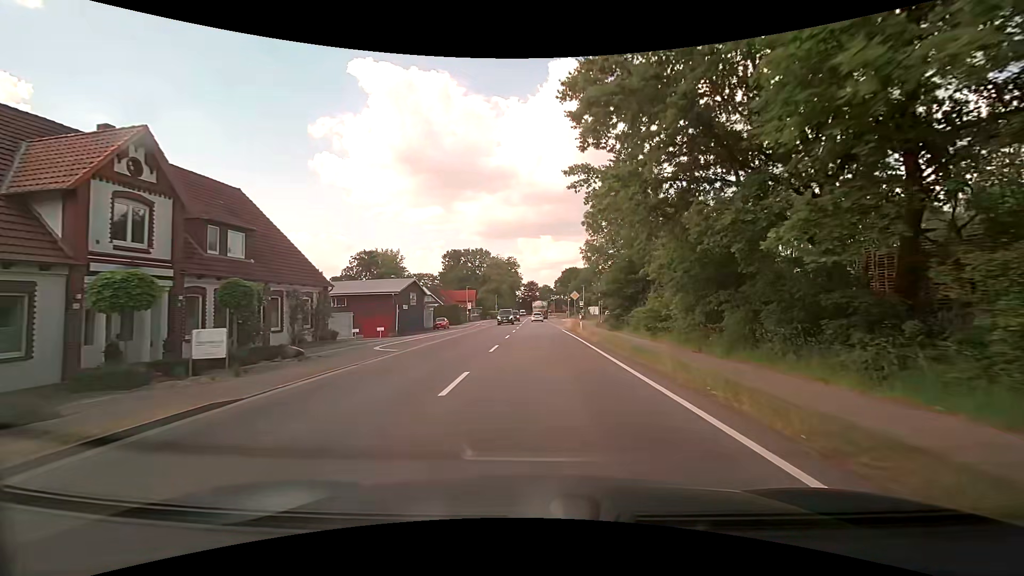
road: primary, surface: asphalt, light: Day
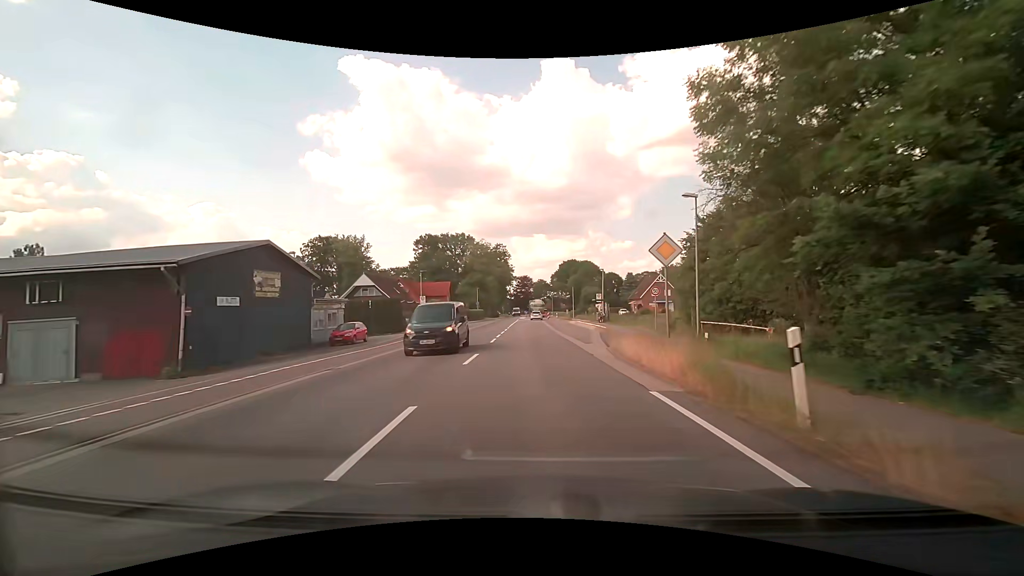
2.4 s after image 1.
(+0.3, +31.3) m; +1°
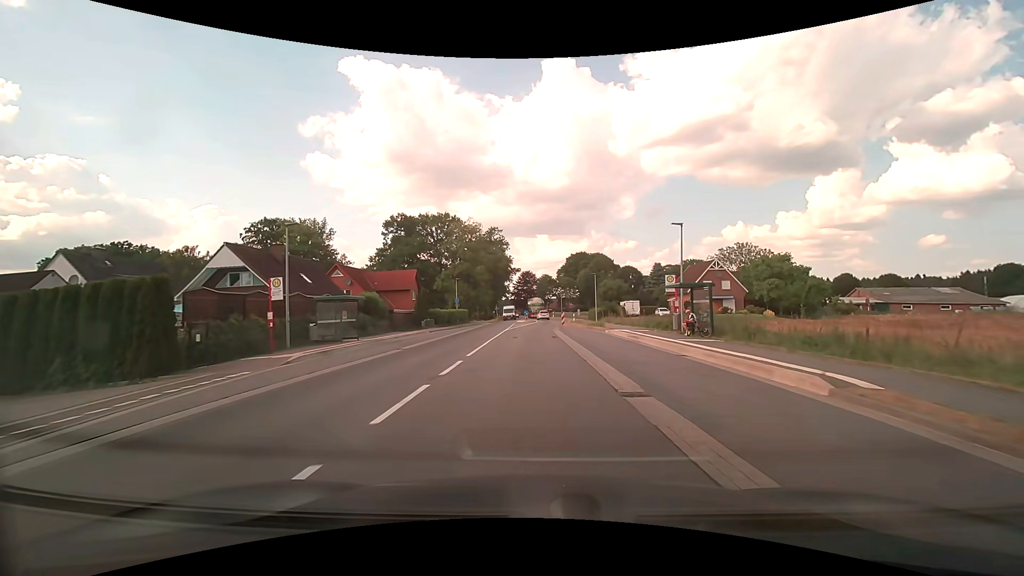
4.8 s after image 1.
(0.0, +30.1) m; 0°
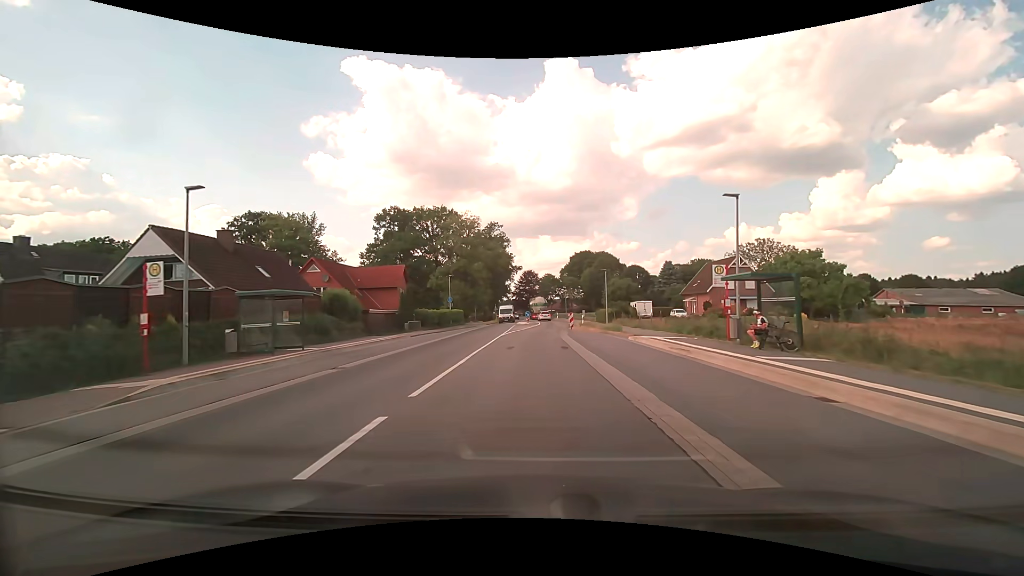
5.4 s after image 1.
(0.0, +7.3) m; 0°
(0, +10) (0, +20) (0, +30) (0, +40) (+1, +50) (+2, +60) (+2, +70) (+1, +80) (0, +90) (0, +100) m
